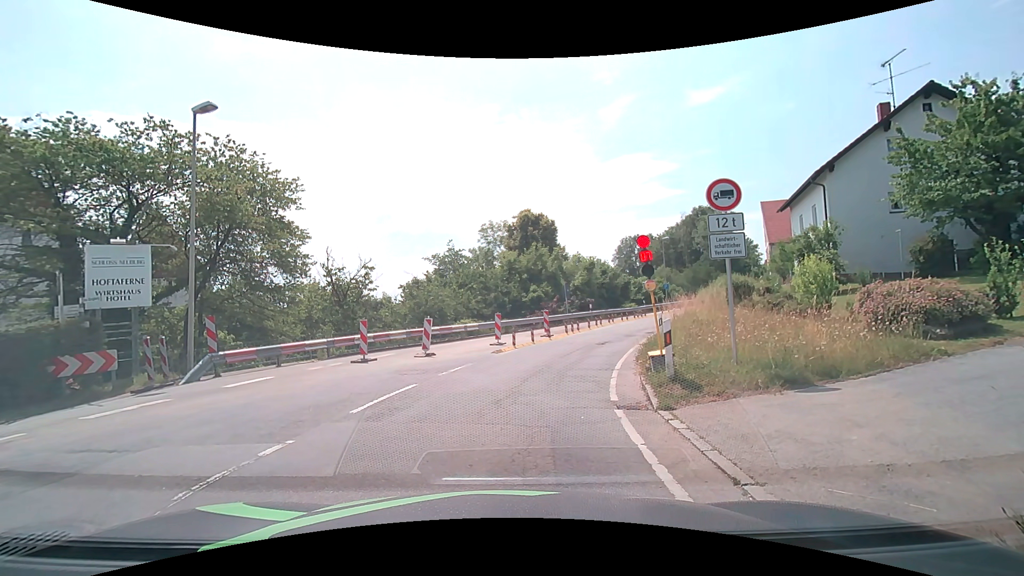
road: secondary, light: Day
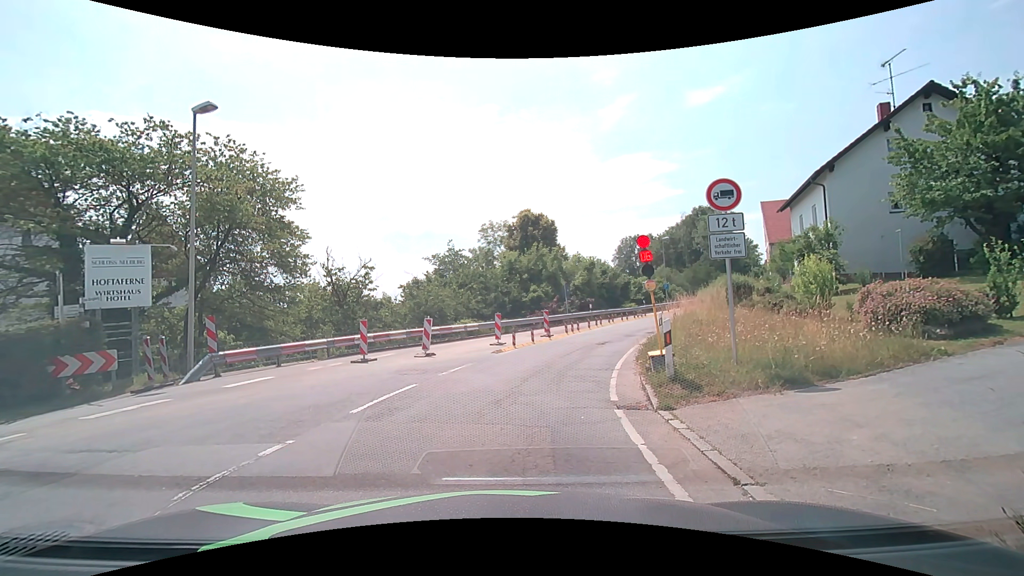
(0.0, 0.0) m; 0°
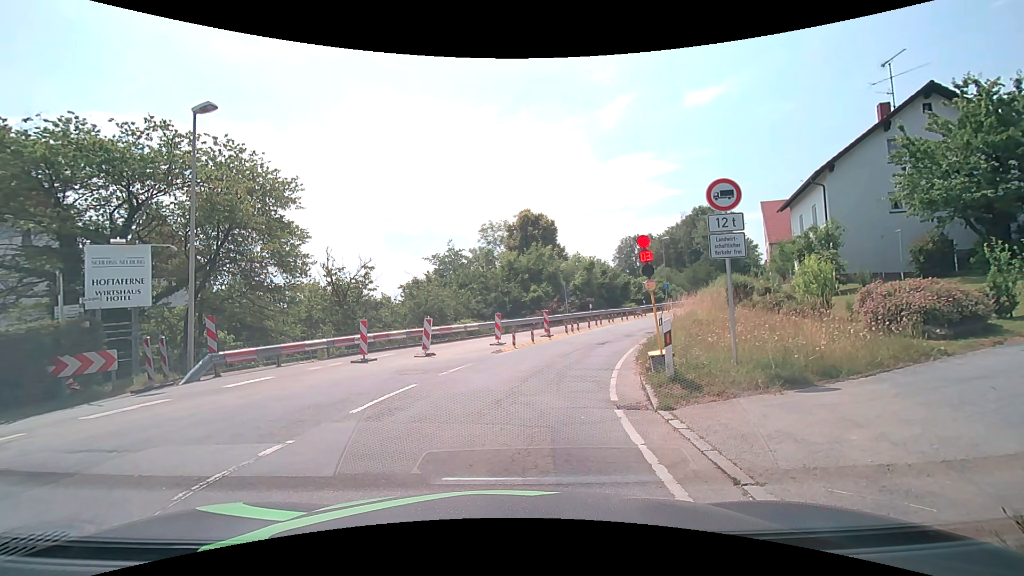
(0.0, 0.0) m; 0°
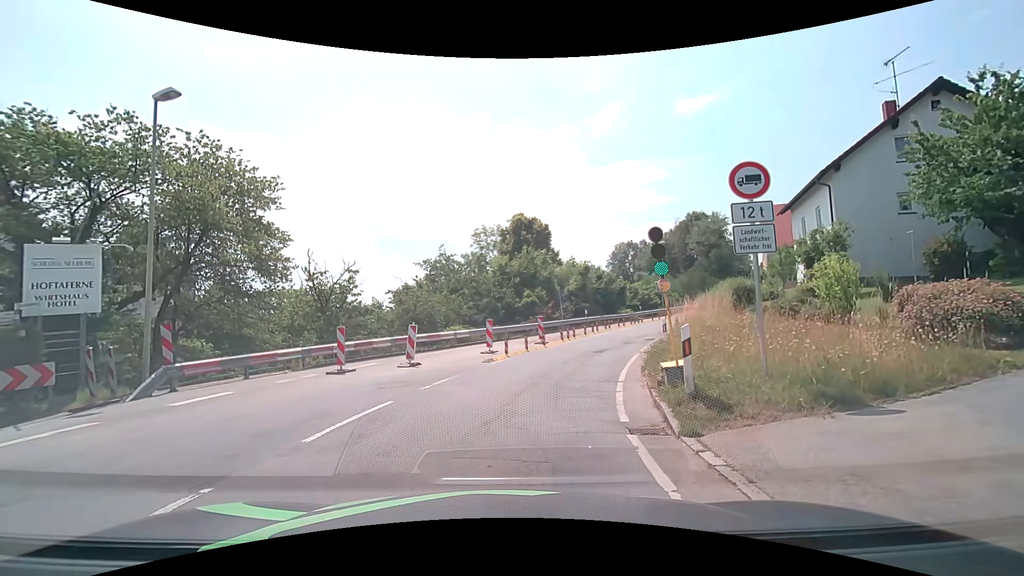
(0.0, +1.5) m; +1°
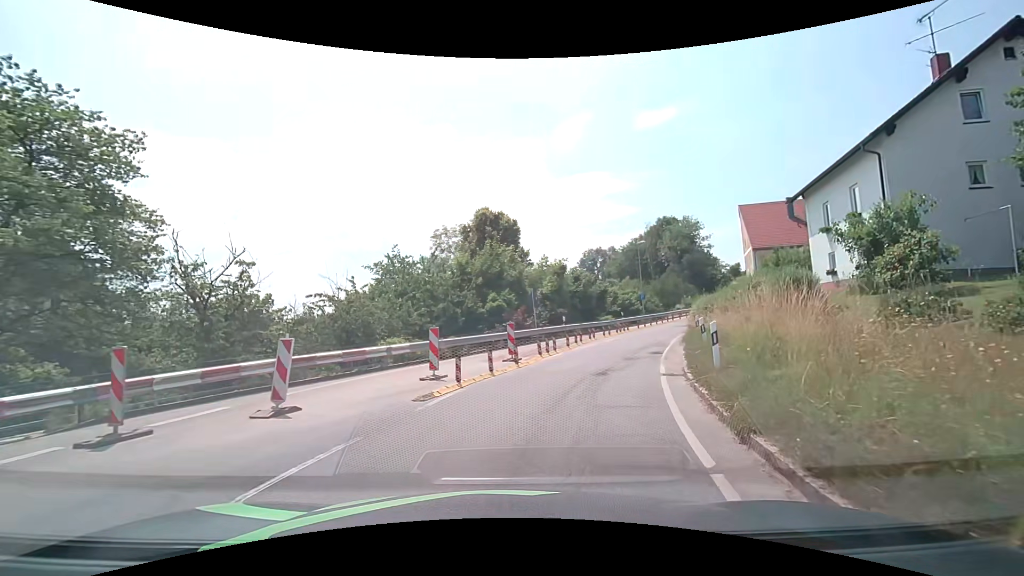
(+0.2, +7.1) m; +4°
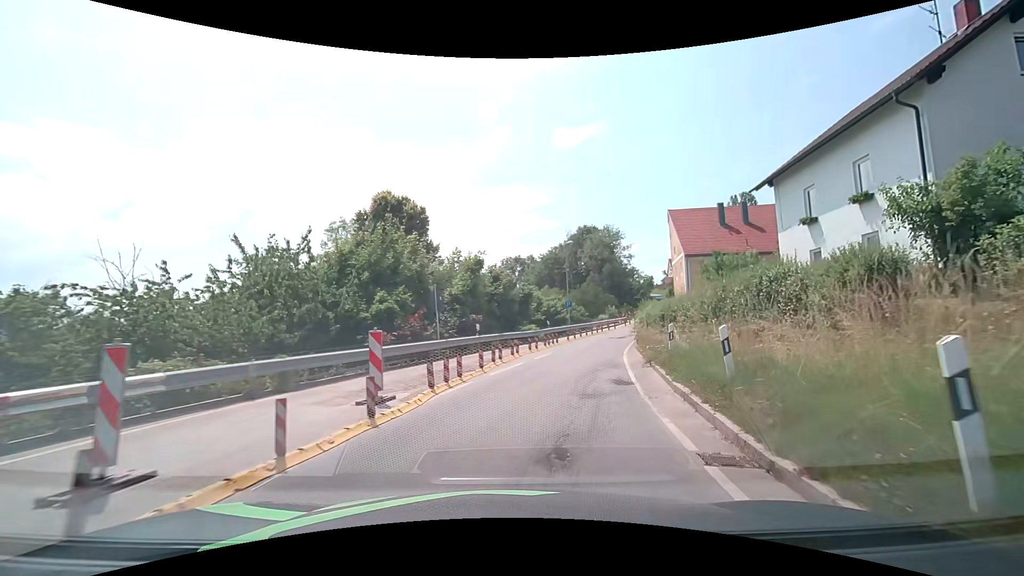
(+0.7, +7.9) m; +10°
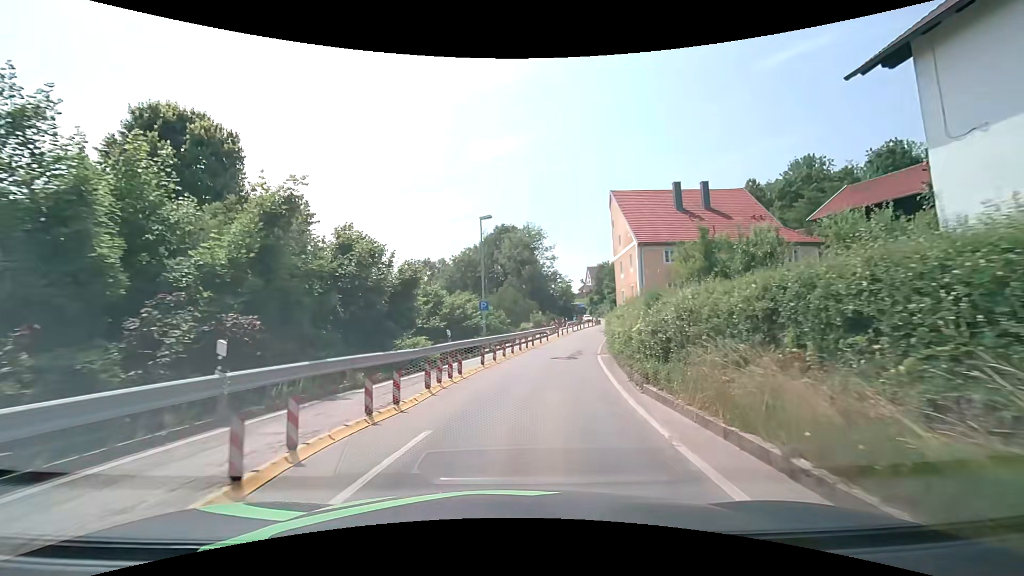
(+1.4, +14.5) m; +10°
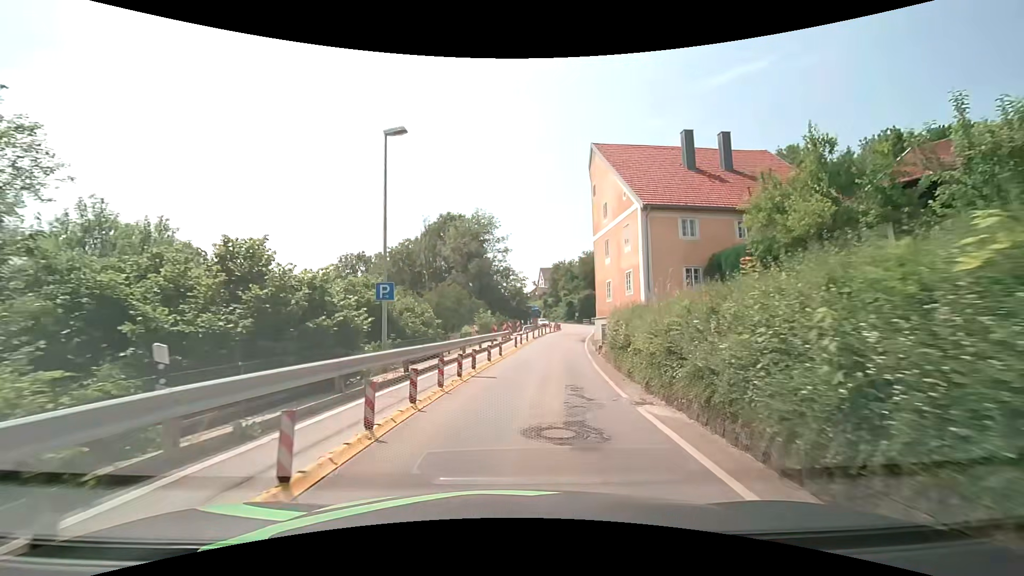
(+0.6, +13.9) m; +6°
(0, +10) (+1, +20) (+3, +30) (+4, +40) (+6, +50) (+8, +59) (+9, +69) (+10, +79) (+10, +89) (+10, +99) m
